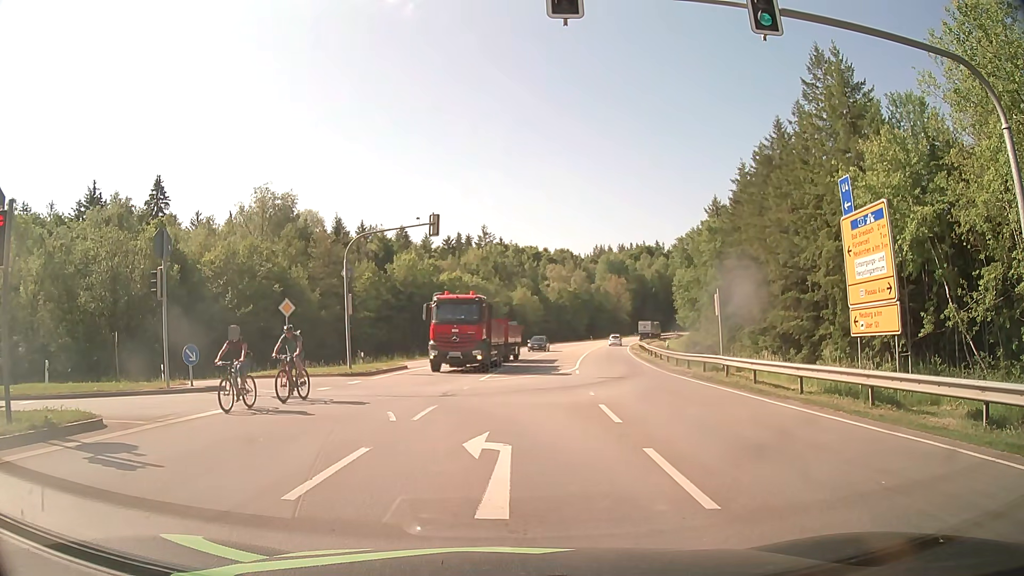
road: secondary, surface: asphalt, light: Day
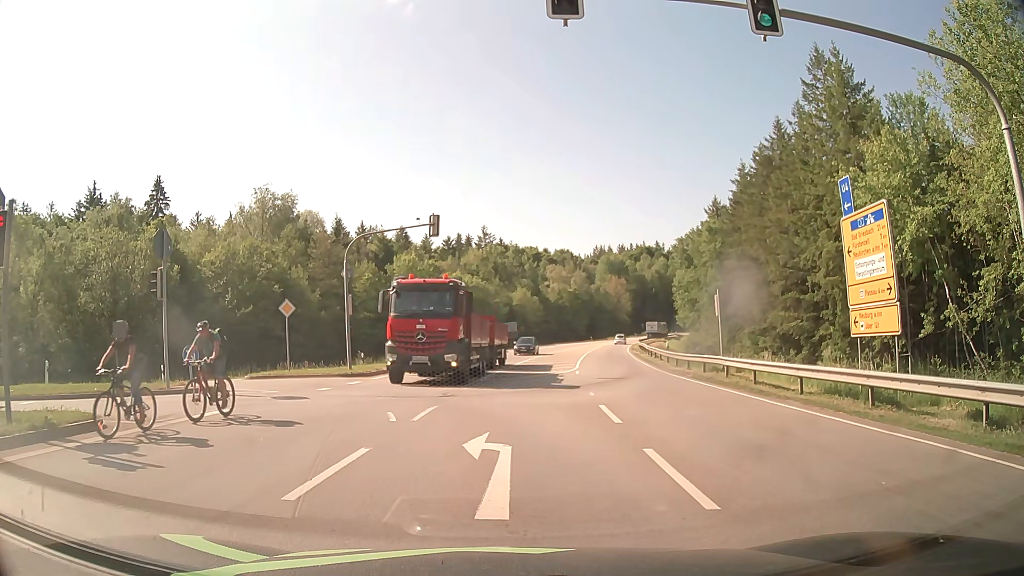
(0.0, 0.0) m; 0°
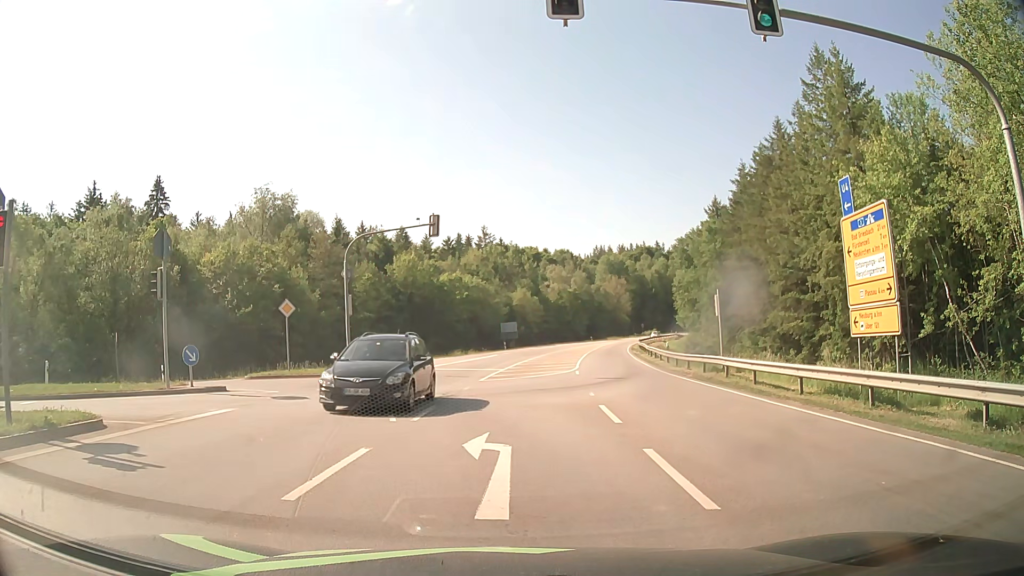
(0.0, 0.0) m; 0°
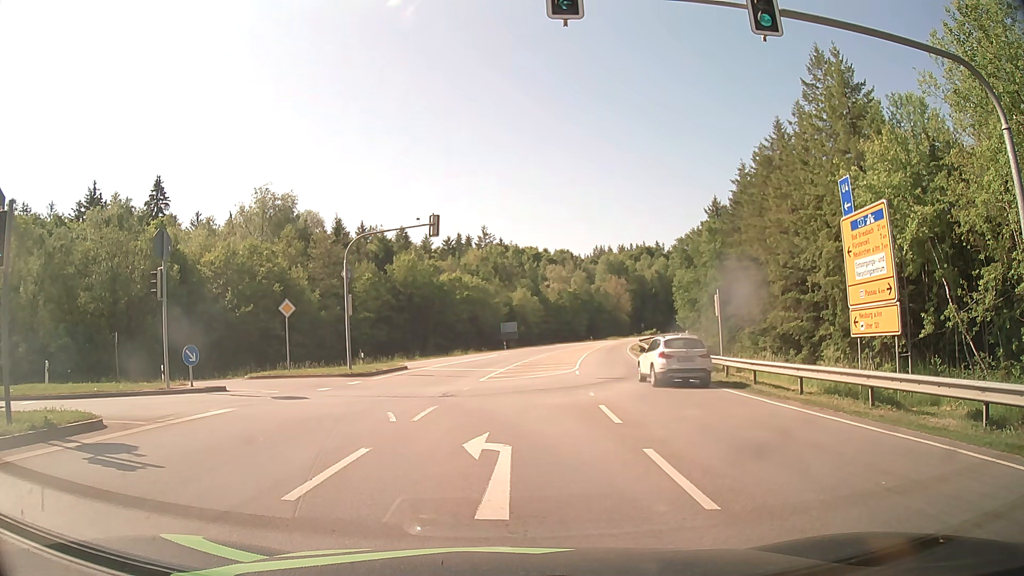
(0.0, 0.0) m; 0°
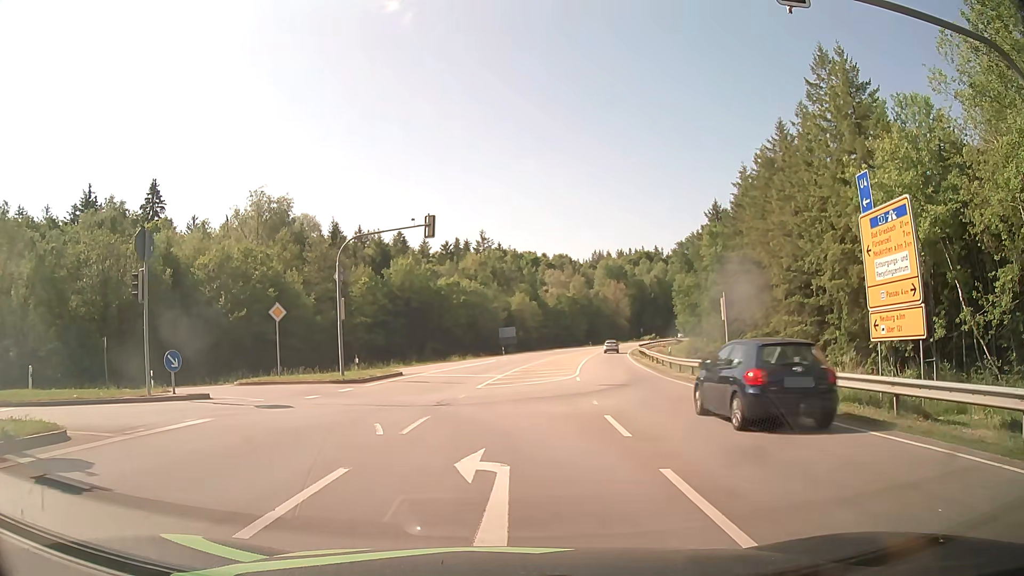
(0.0, +1.2) m; +1°
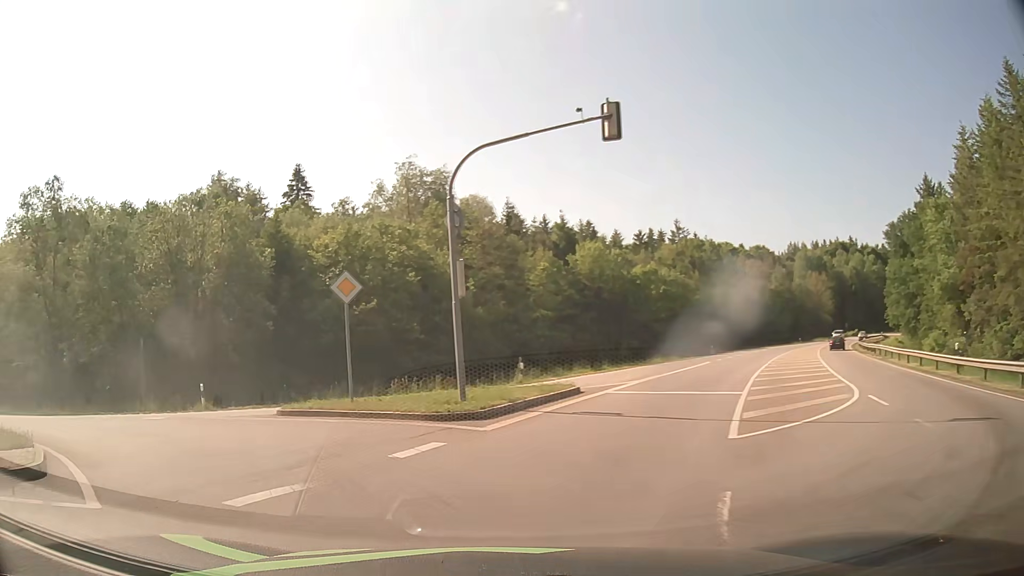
(-1.2, +13.6) m; -18°
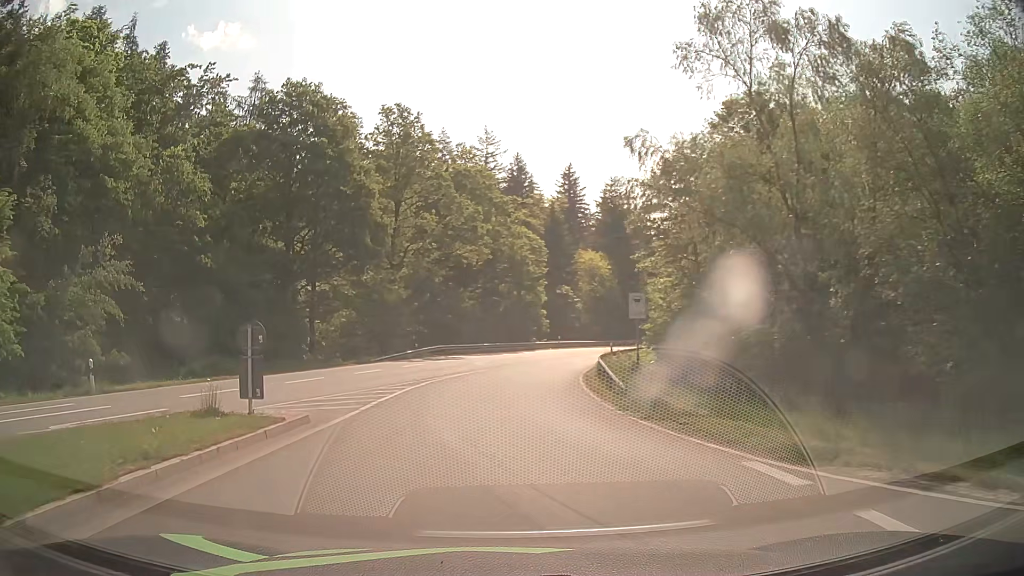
(-12.0, +16.6) m; -64°
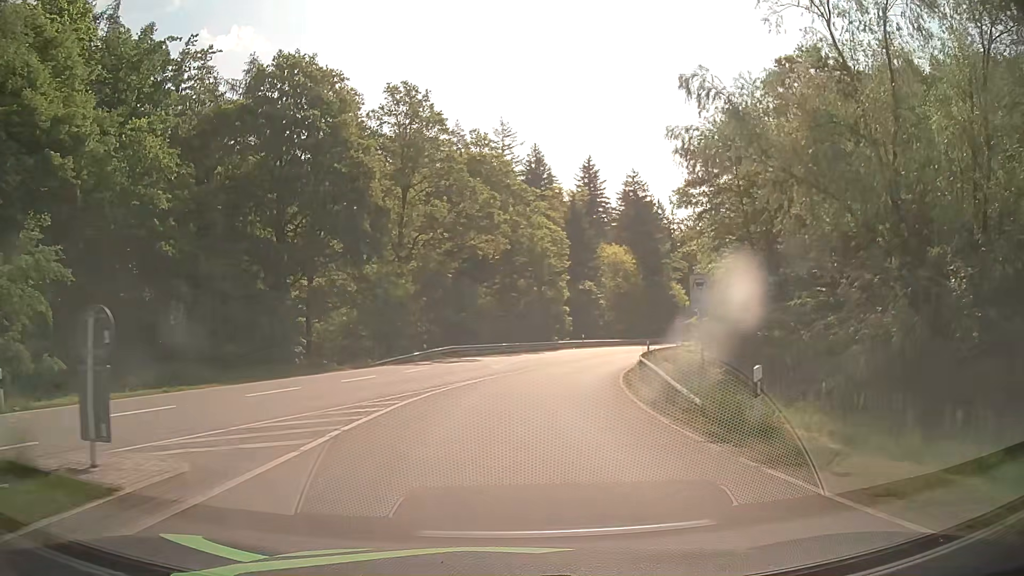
(-0.1, +5.7) m; -1°
